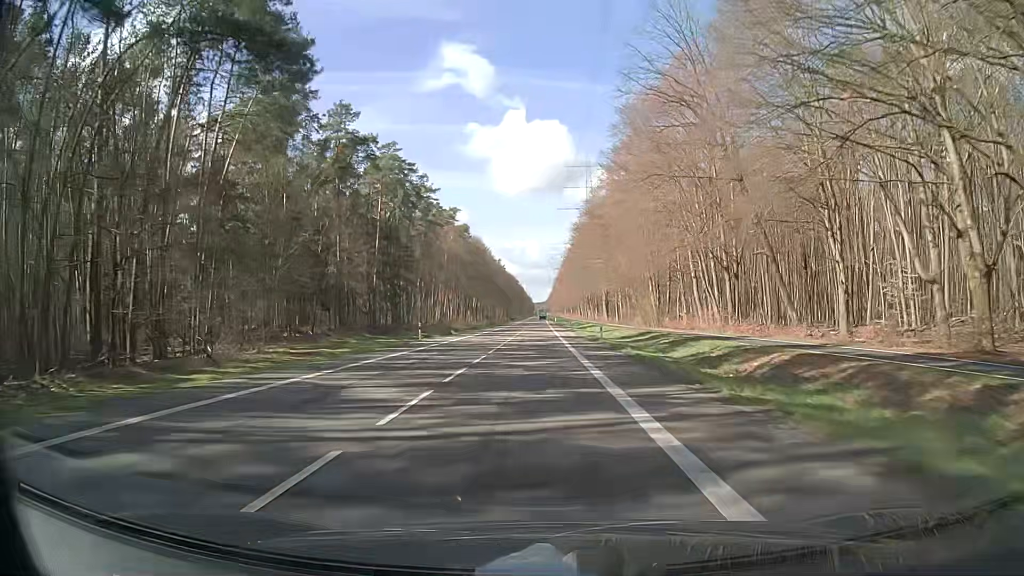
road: secondary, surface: asphalt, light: Day
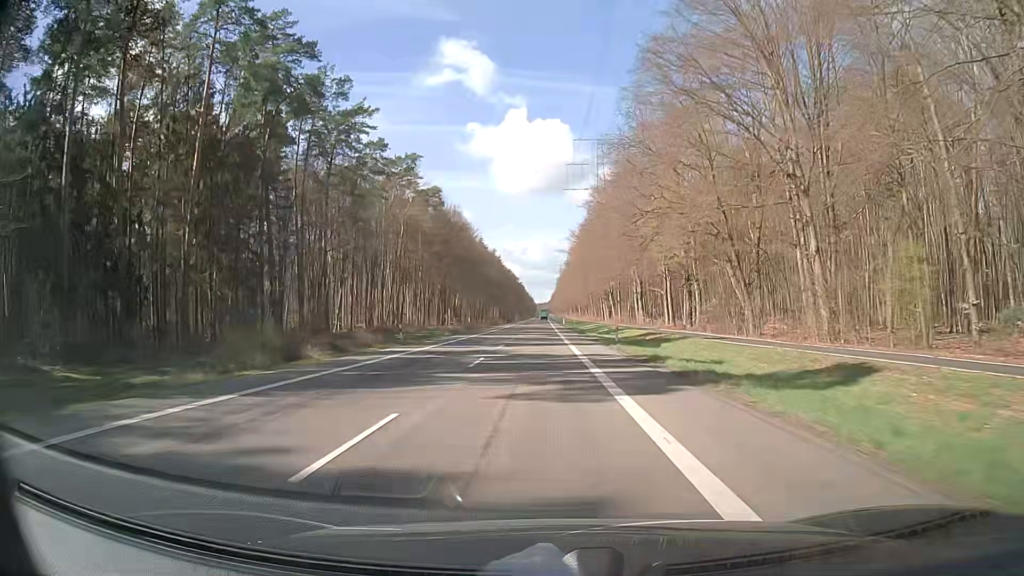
(+0.7, +56.7) m; +1°
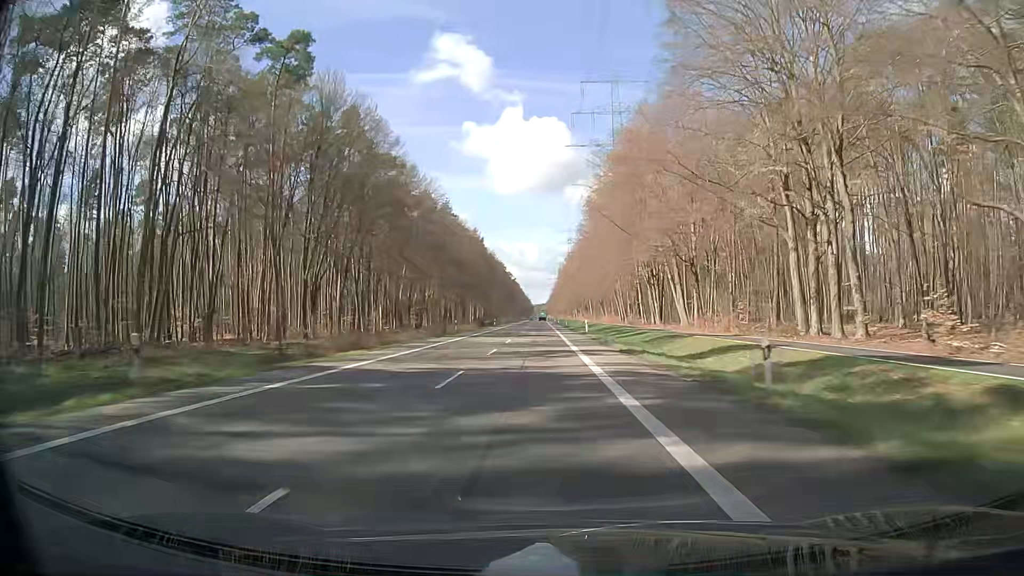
(-0.2, +77.2) m; +1°
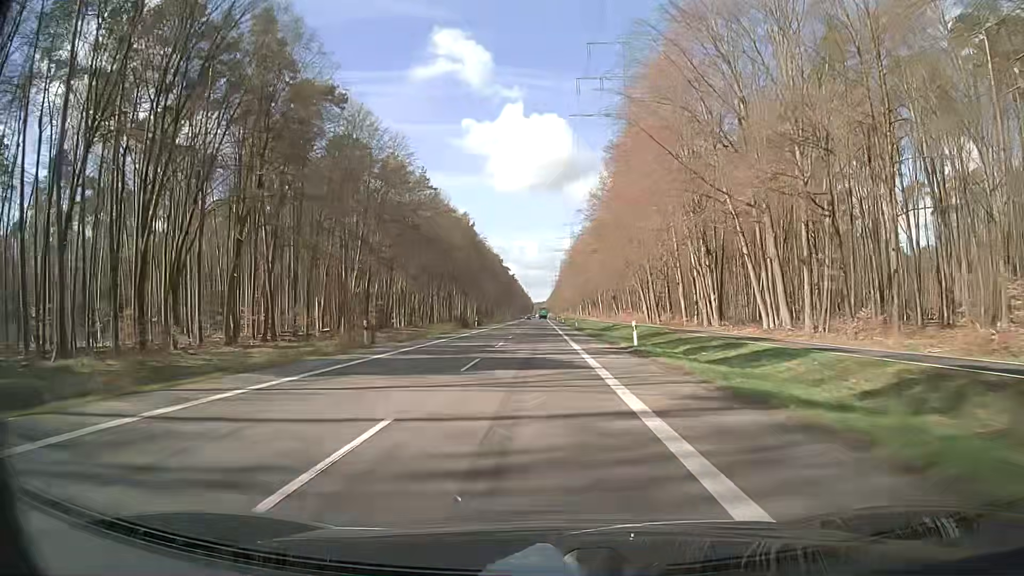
(-0.3, +31.8) m; -1°
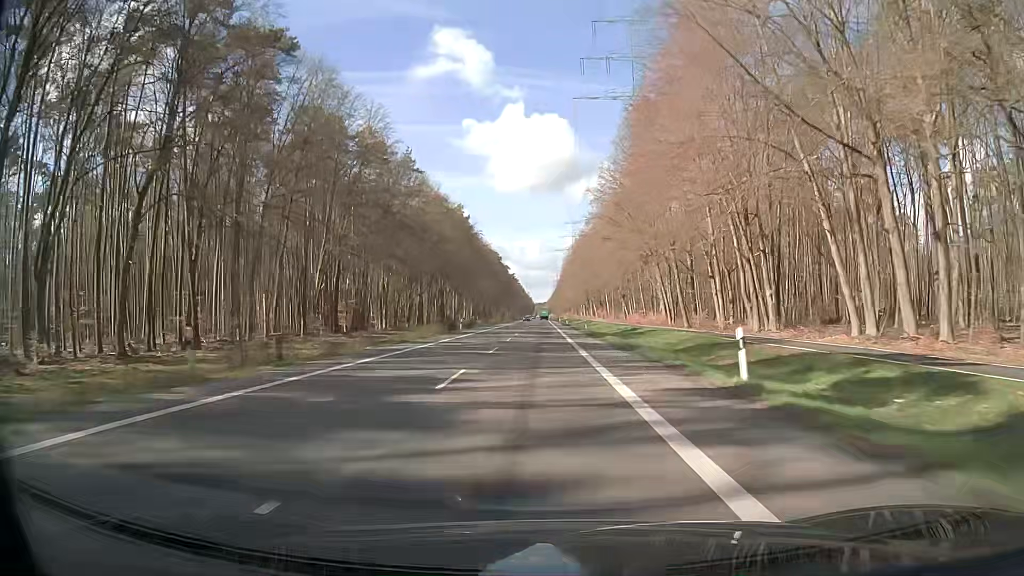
(0.0, +15.8) m; 0°
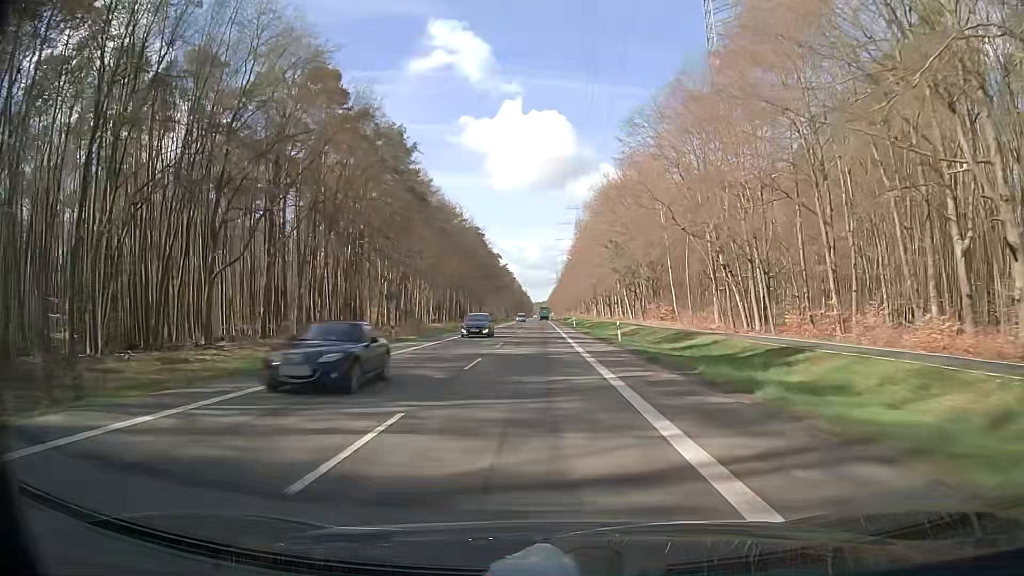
(+0.6, +78.1) m; 0°
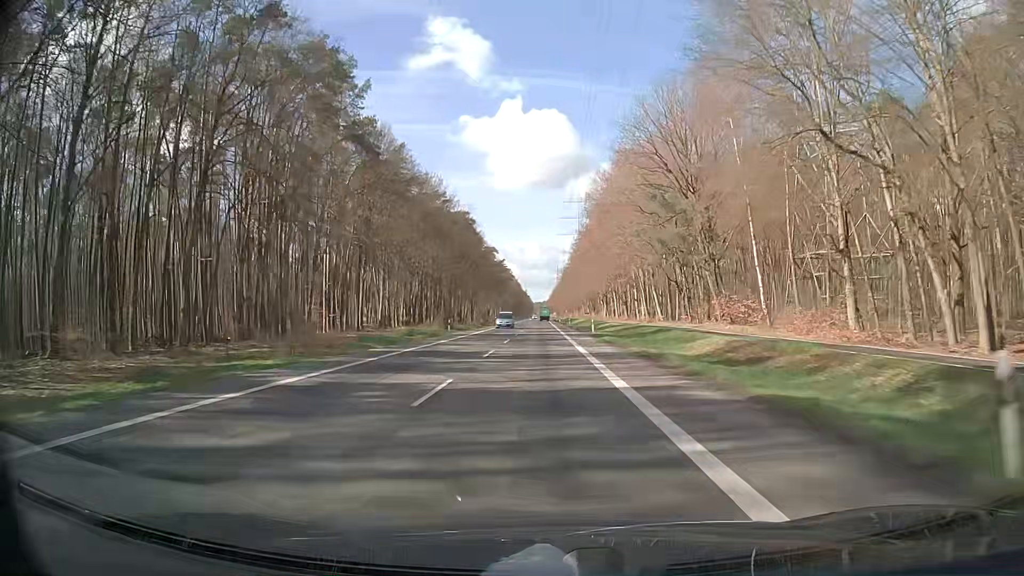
(0.0, +30.5) m; 0°
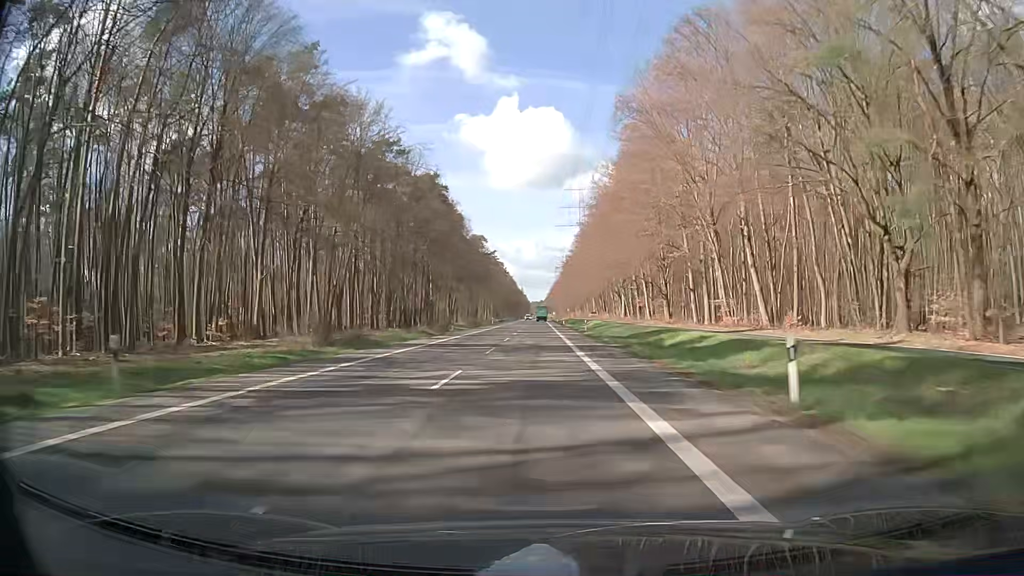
(+0.1, +44.8) m; 0°
(0, +10) (0, +20) (0, +30) (0, +40) (0, +50) (0, +60) (0, +70) (0, +80) (0, +90) (0, +100) m
